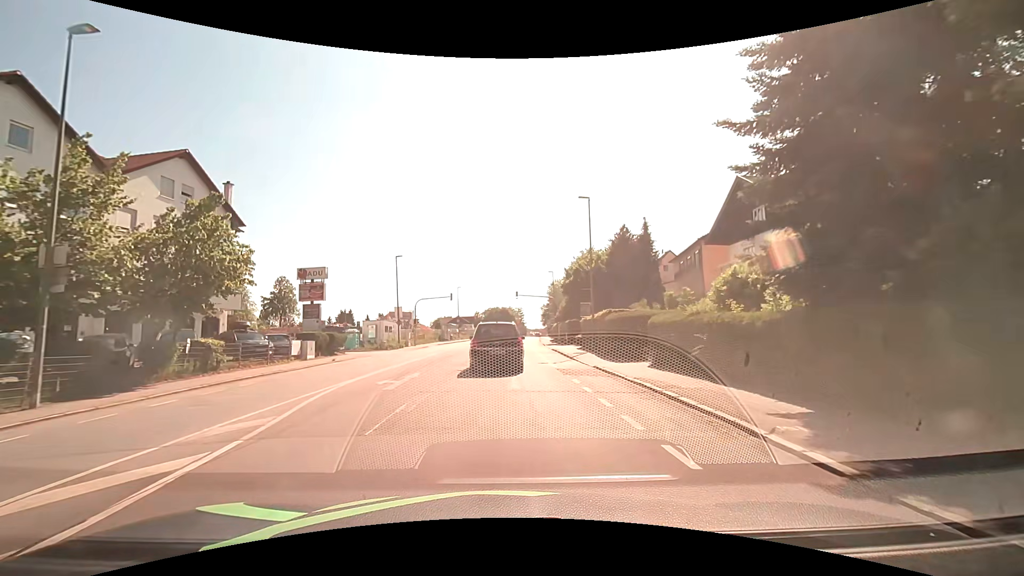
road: tertiary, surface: asphalt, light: Day
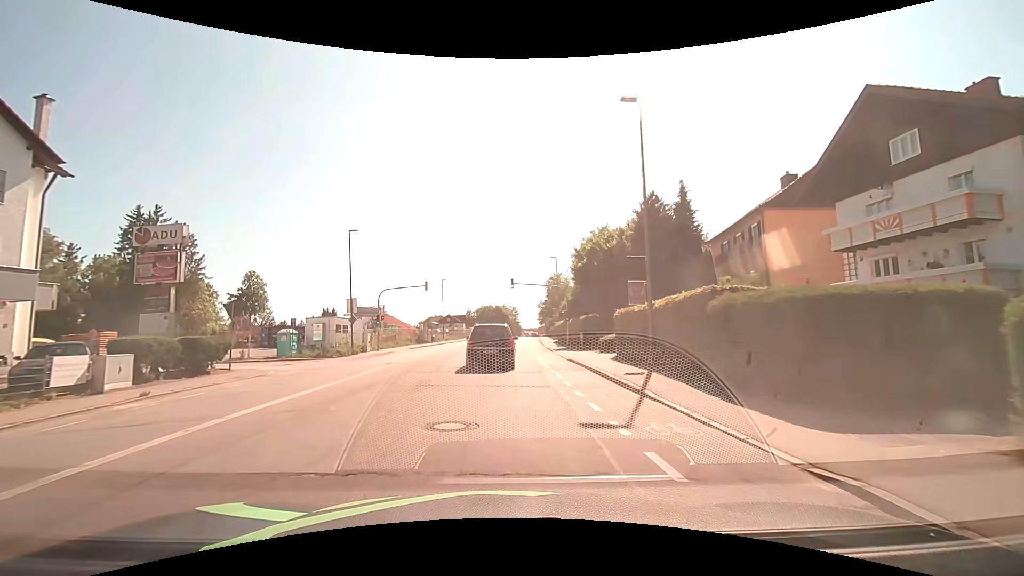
(+0.1, +14.5) m; 0°
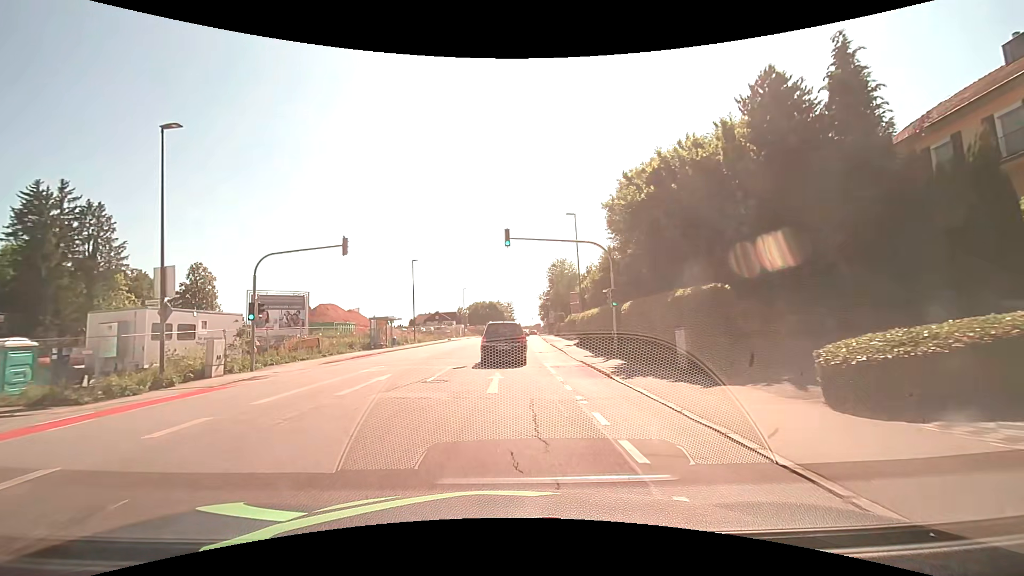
(+0.1, +21.8) m; +1°
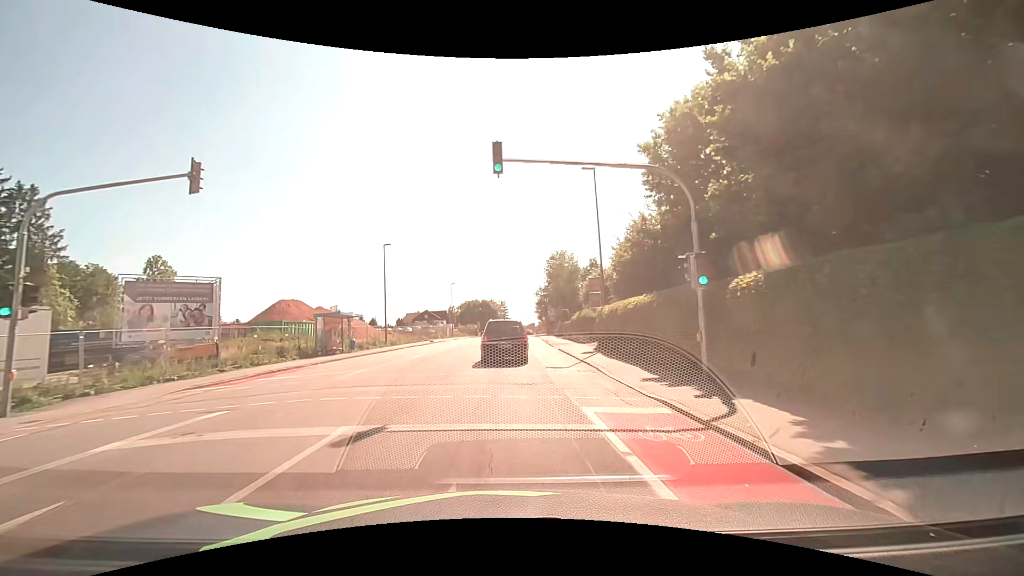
(-0.1, +11.3) m; +1°
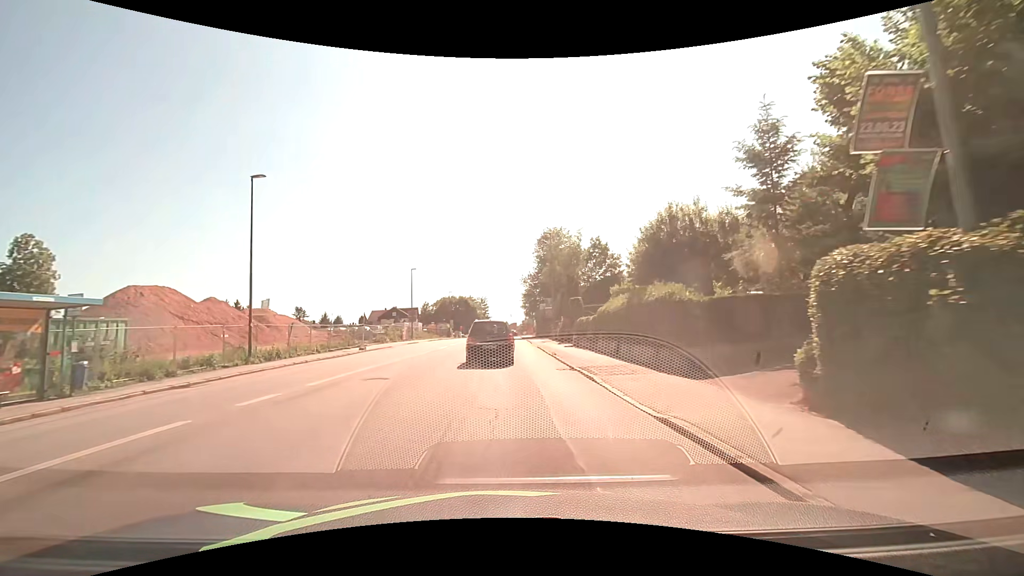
(+0.3, +22.6) m; +1°
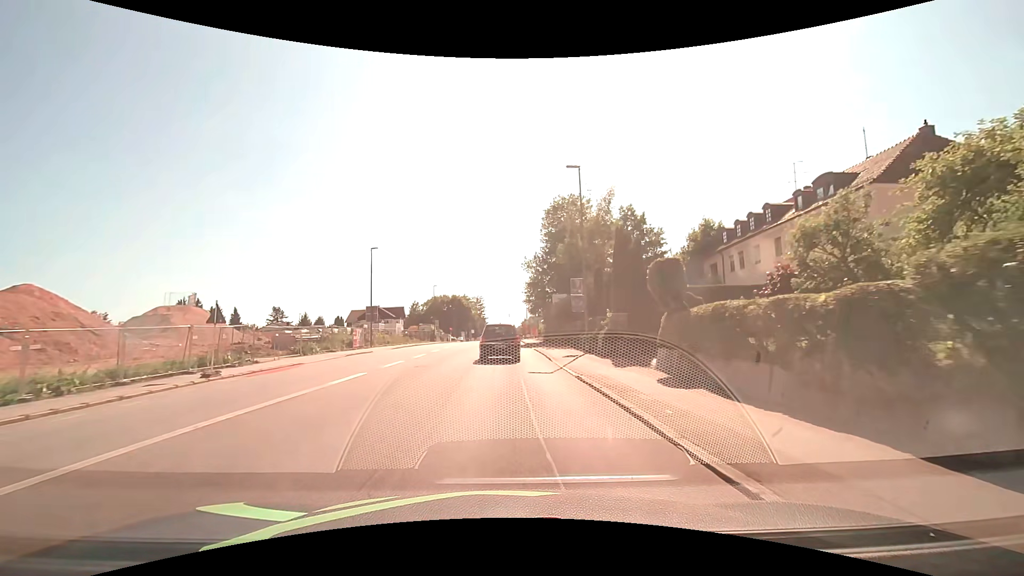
(+0.1, +20.2) m; +1°
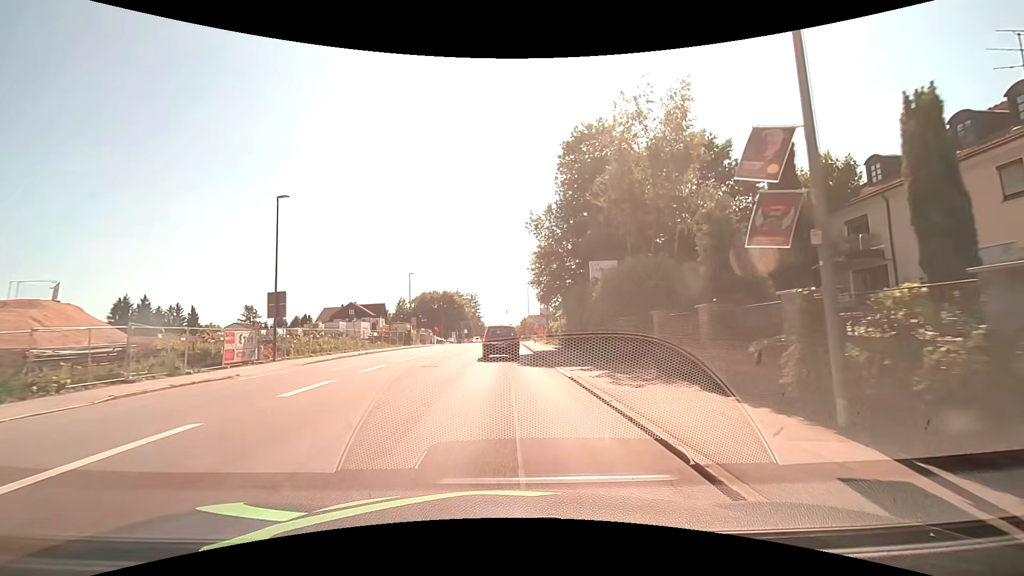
(0.0, +20.5) m; 0°
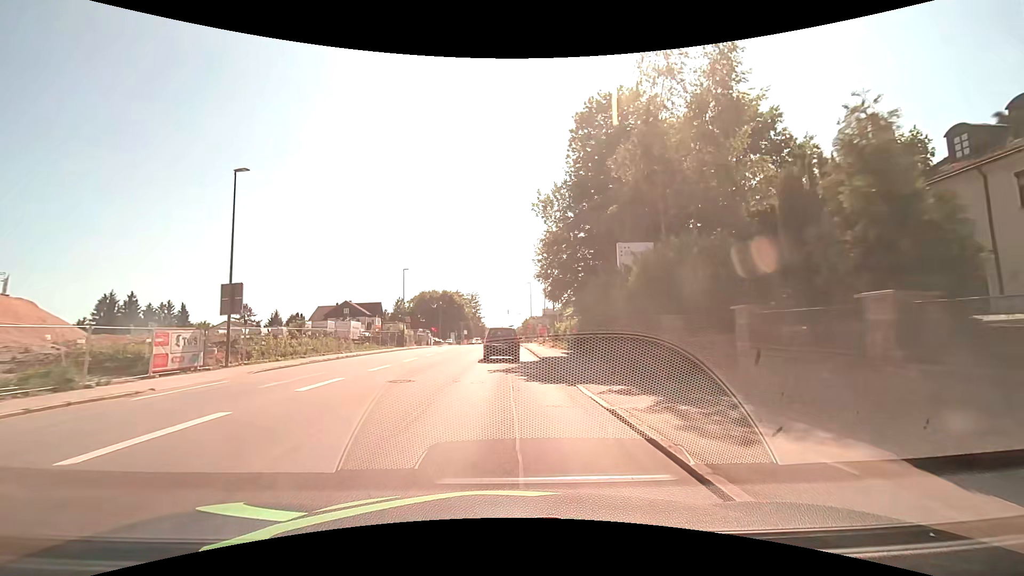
(0.0, +5.2) m; 0°
(0, +10) (0, +20) (0, +30) (0, +40) (0, +50) (0, +60) (0, +70) (0, +80) (0, +90) (0, +100) m
